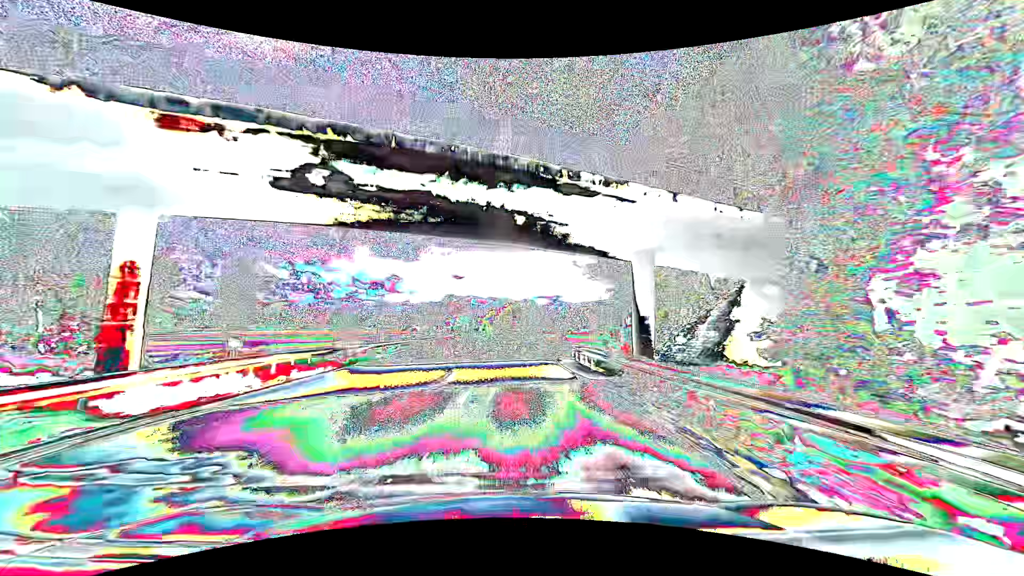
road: primary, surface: asphalt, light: Day
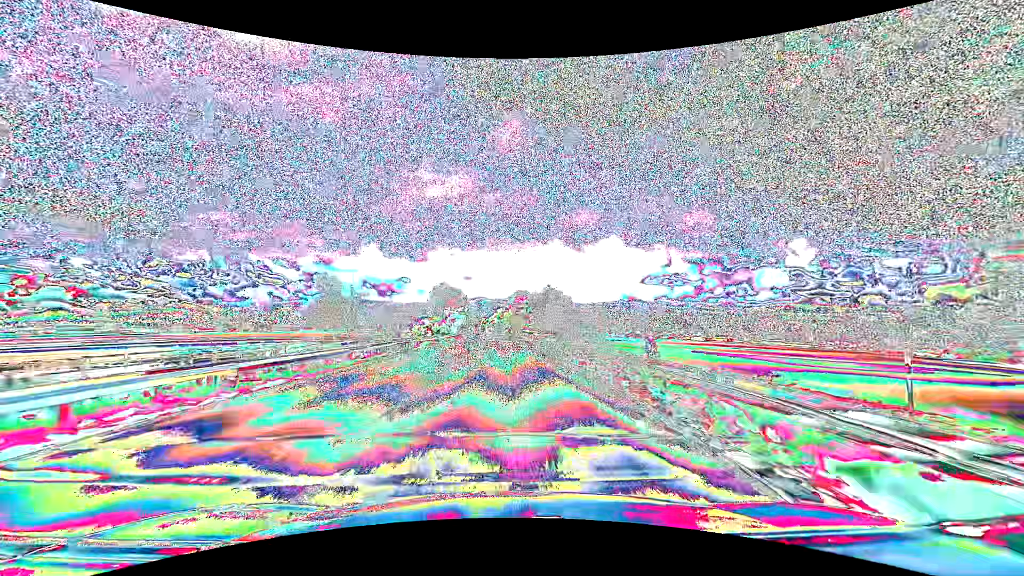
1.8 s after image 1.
(+0.3, +47.4) m; -1°
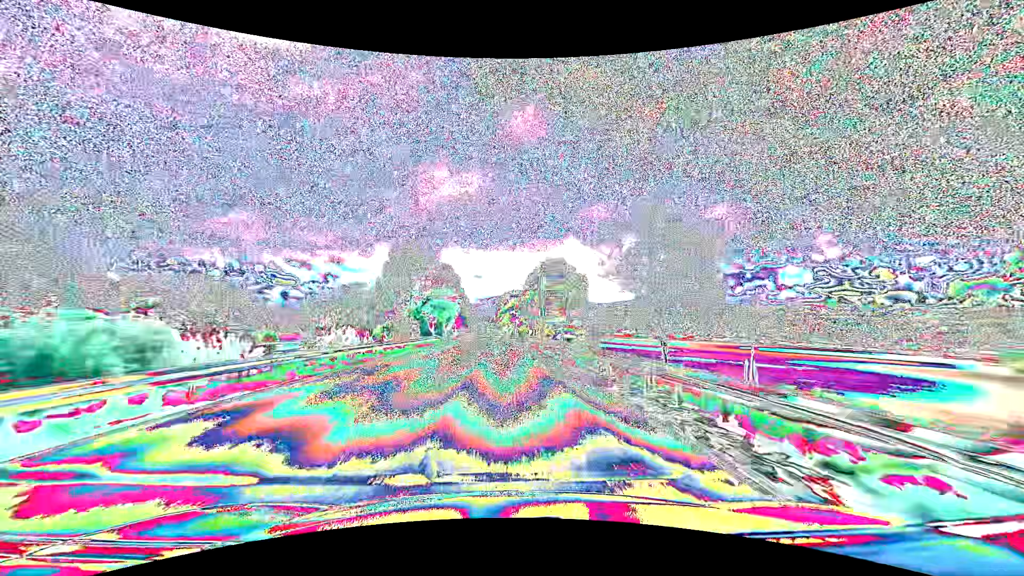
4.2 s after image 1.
(-0.8, +63.2) m; -2°
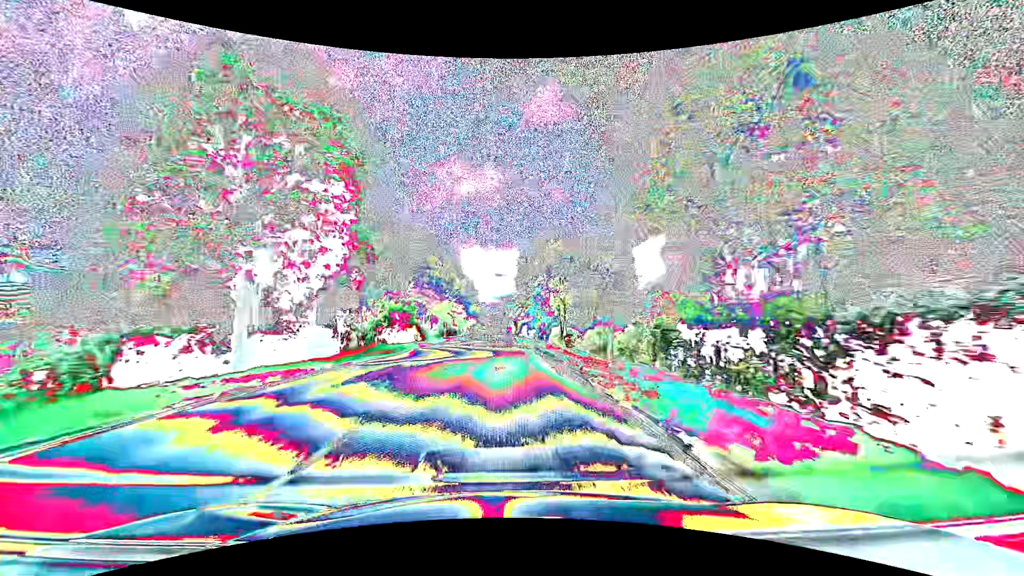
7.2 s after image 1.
(-1.7, +79.0) m; -3°
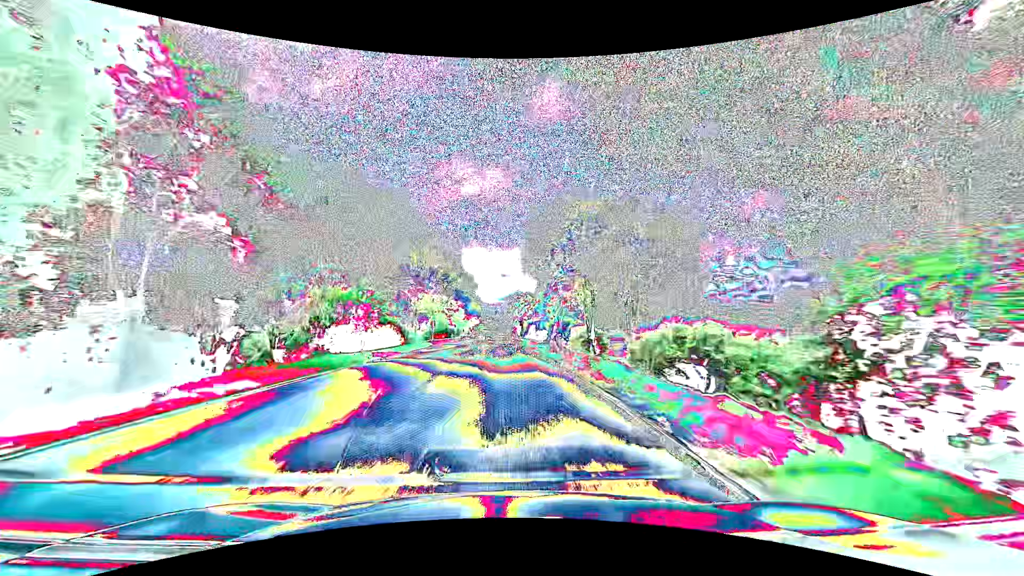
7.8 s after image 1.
(0.0, +15.8) m; 0°
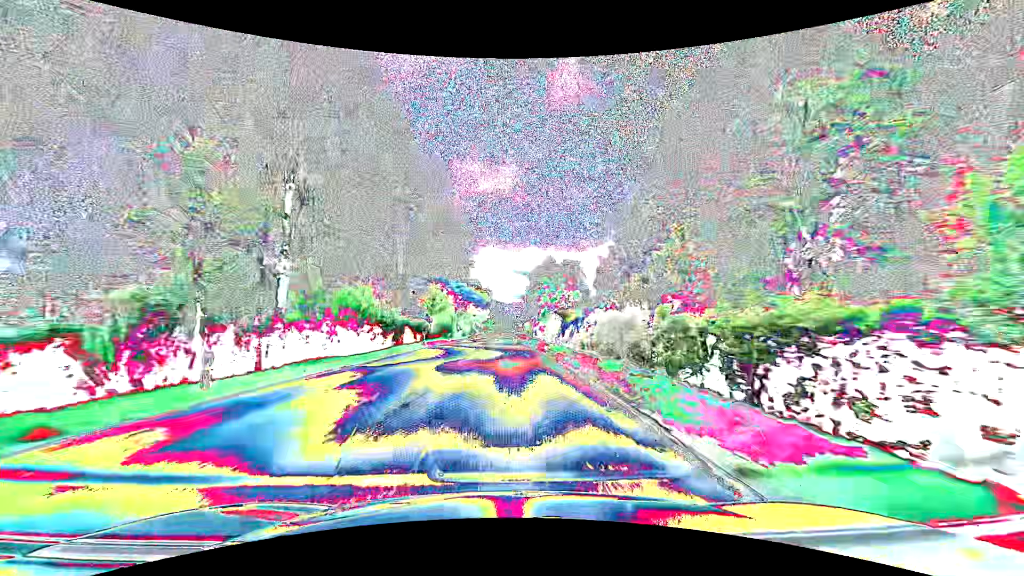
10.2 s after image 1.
(-1.7, +63.4) m; -2°
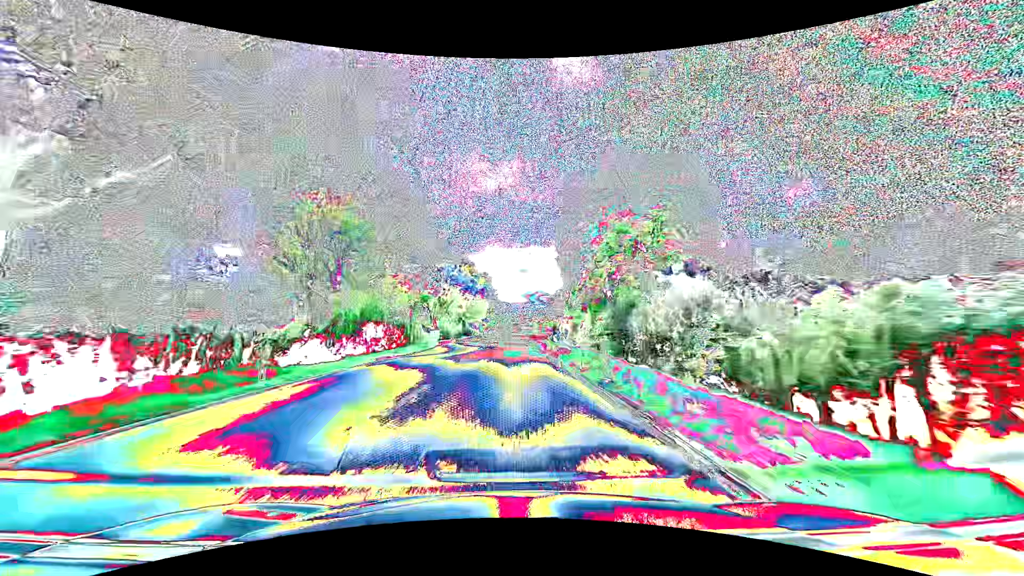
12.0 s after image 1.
(-0.2, +47.6) m; 0°
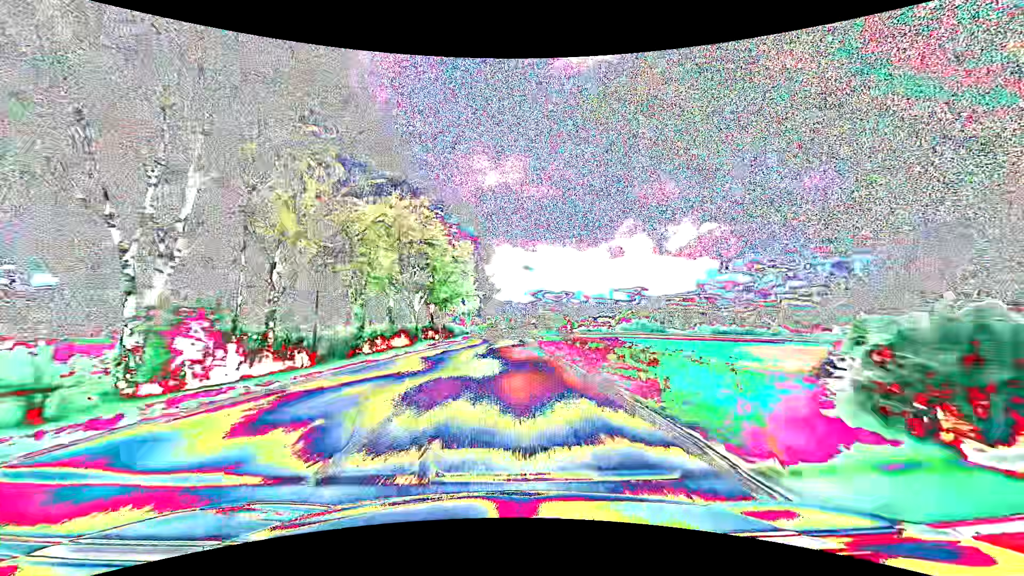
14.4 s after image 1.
(-0.4, +63.4) m; -1°
(0, +10) (0, +20) (0, +30) (0, +40) (0, +50) (0, +60) (0, +70) (0, +80) (0, +90) (0, +100) m
